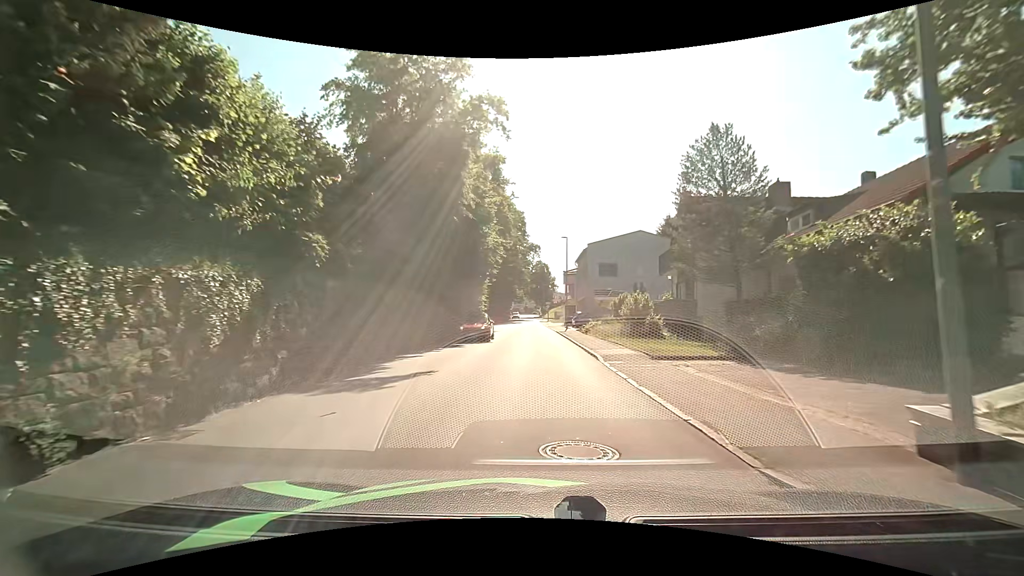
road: tertiary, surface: asphalt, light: Day
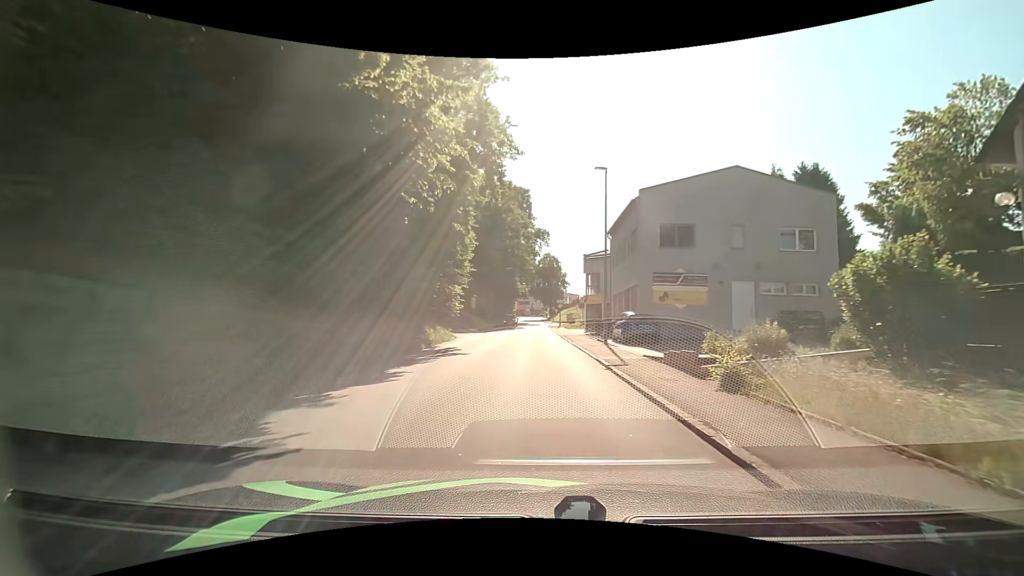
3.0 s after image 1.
(-0.2, +22.2) m; -1°
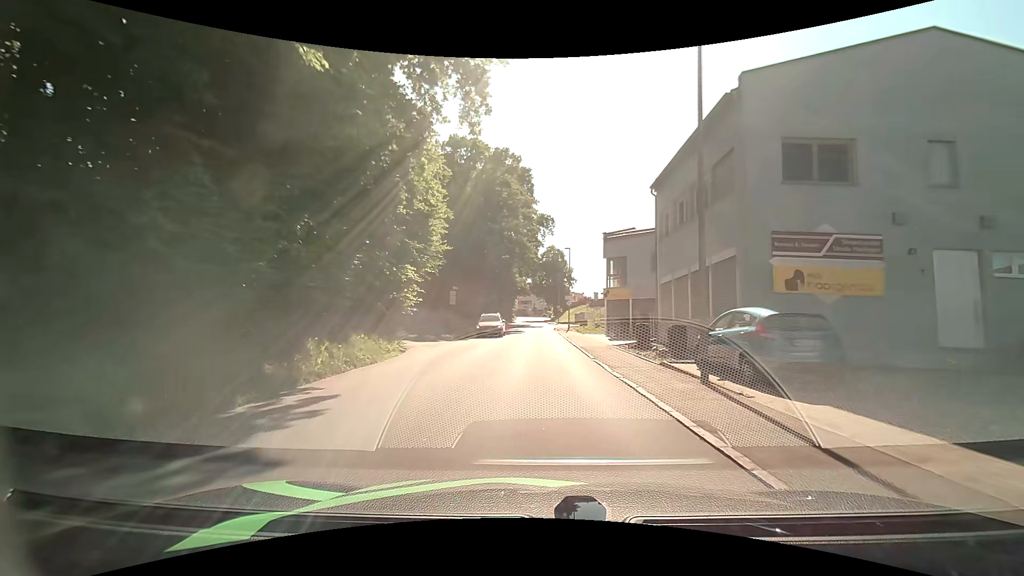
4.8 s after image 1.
(0.0, +13.2) m; 0°
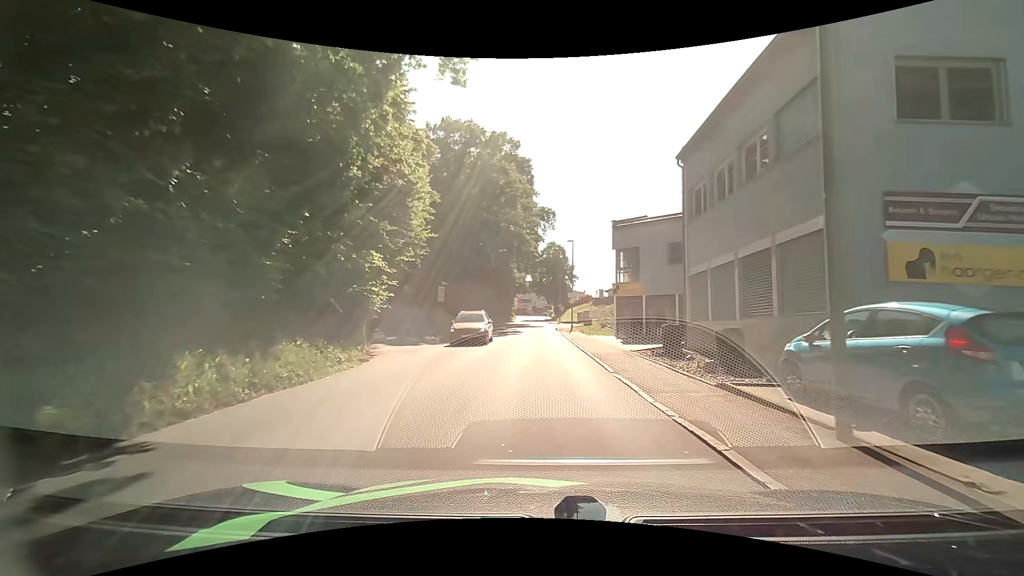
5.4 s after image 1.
(0.0, +4.3) m; 0°
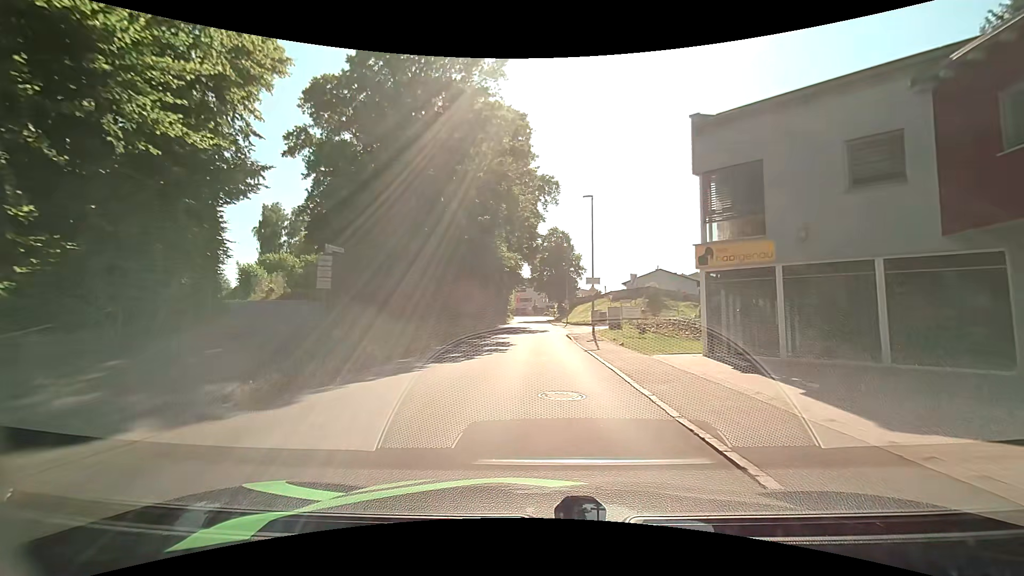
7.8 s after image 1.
(+0.1, +17.1) m; -1°
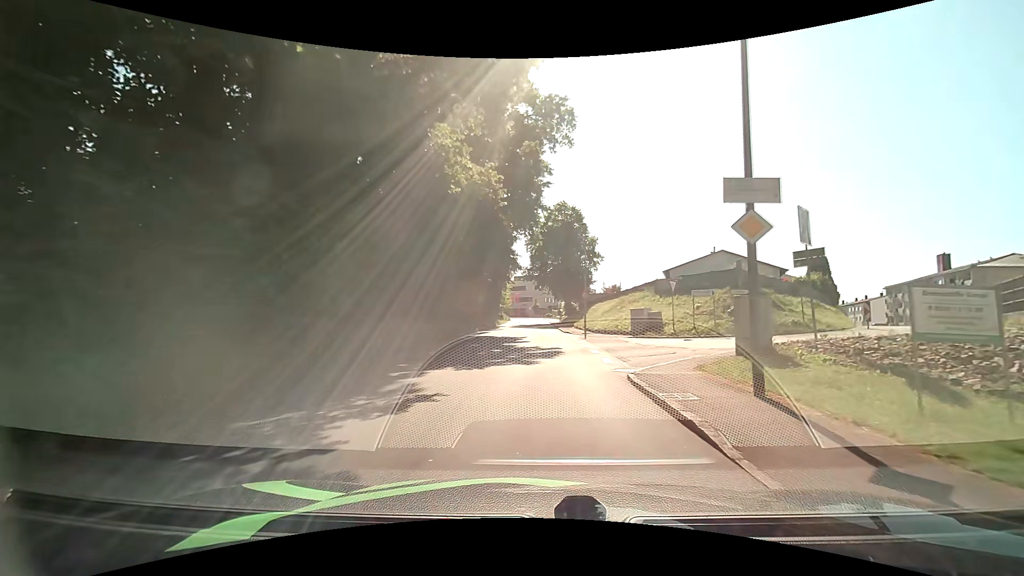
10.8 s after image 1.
(+0.1, +21.1) m; +1°
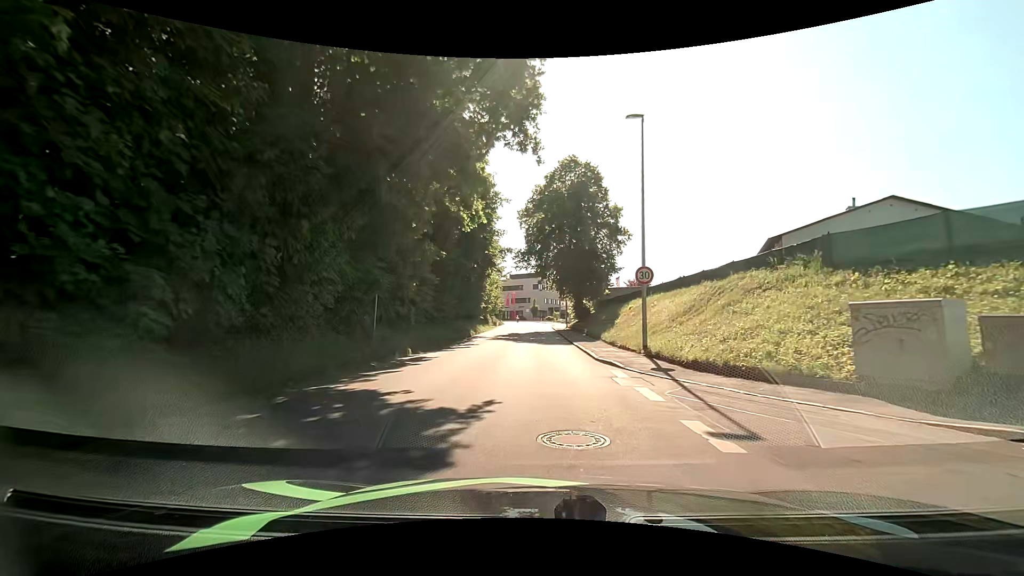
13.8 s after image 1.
(+0.1, +20.8) m; +1°
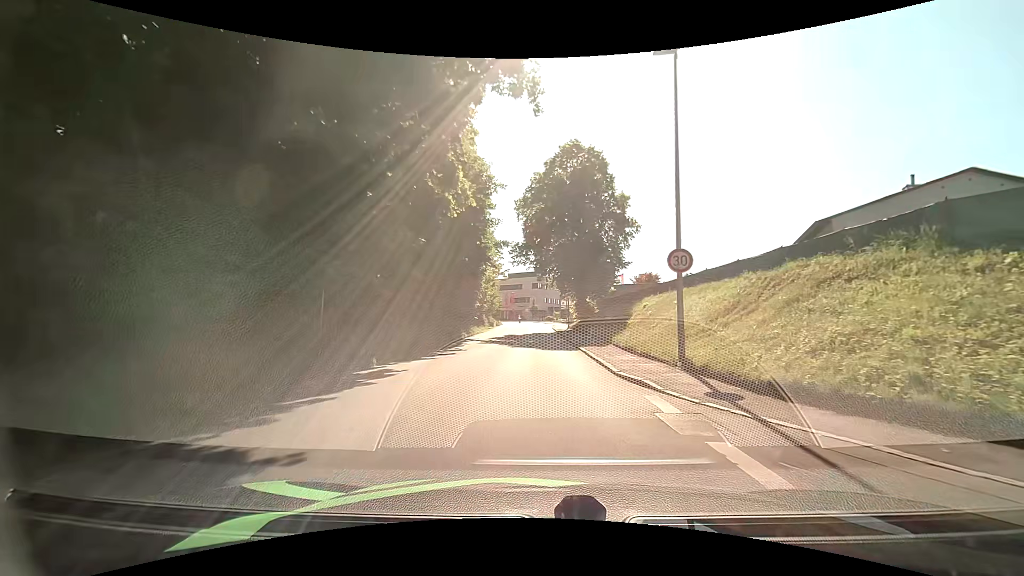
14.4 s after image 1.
(0.0, +4.1) m; -1°
(0, +10) (0, +20) (0, +30) (0, +40) (0, +50) (0, +60) (0, +70) (+1, +80) (+1, +90) (0, +100) m
